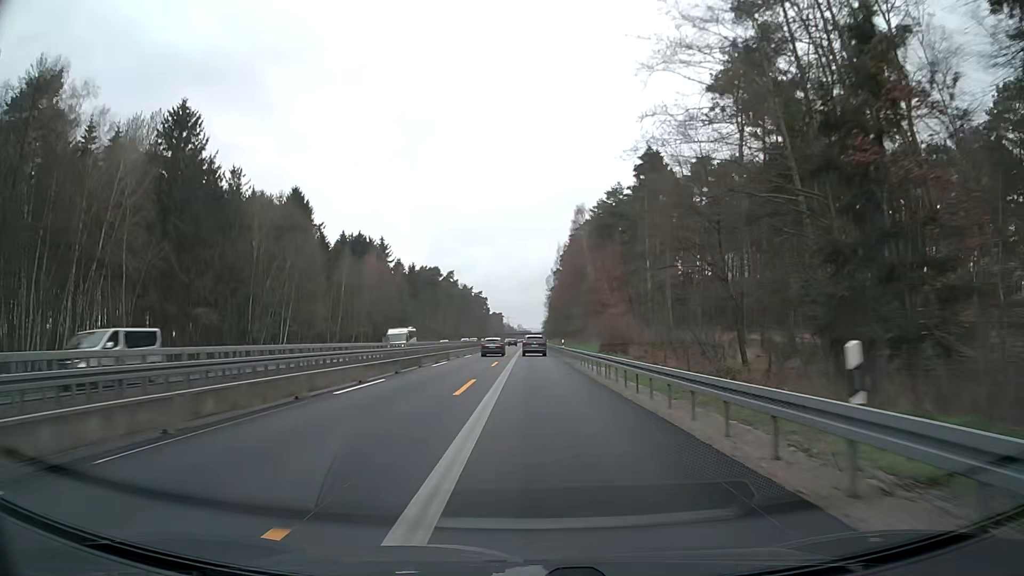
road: motorway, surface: asphalt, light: Day
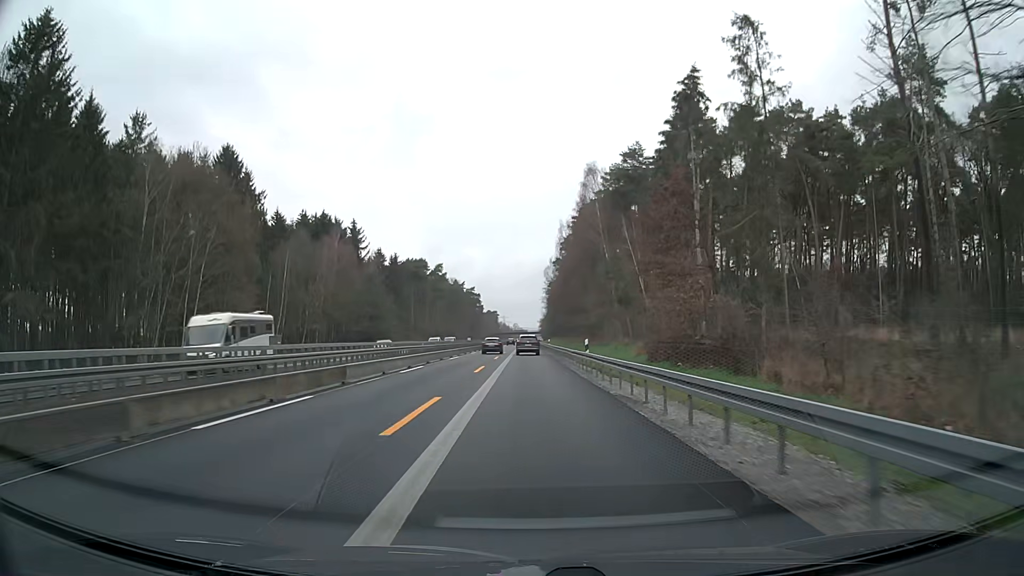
(+0.1, +25.1) m; 0°
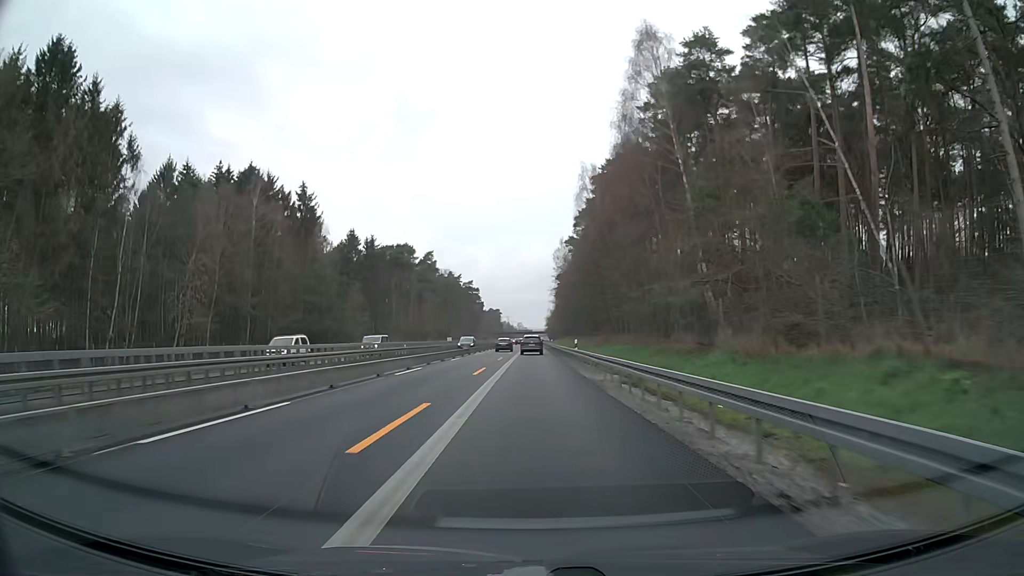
(0.0, +37.6) m; 0°
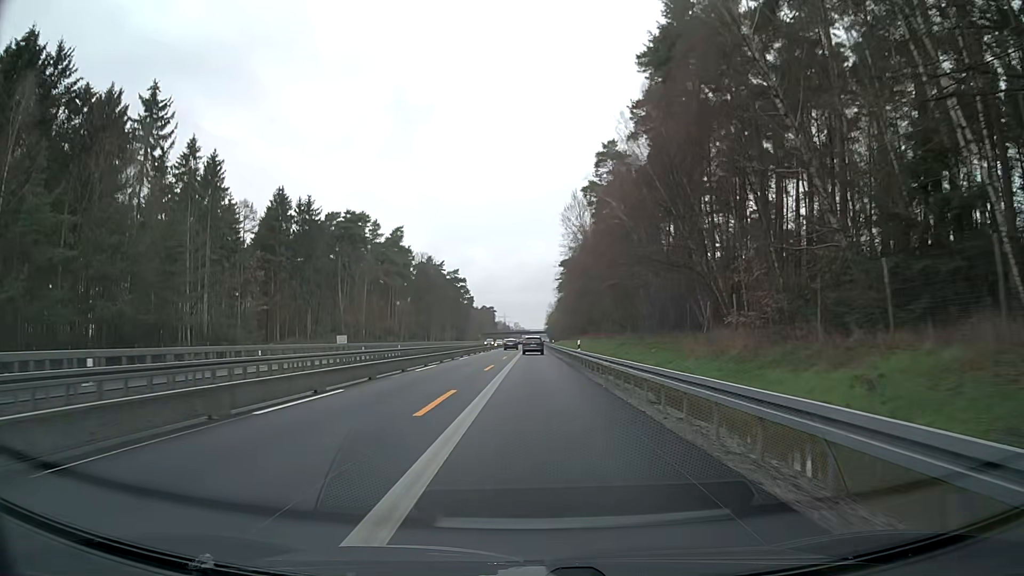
(0.0, +50.1) m; 0°
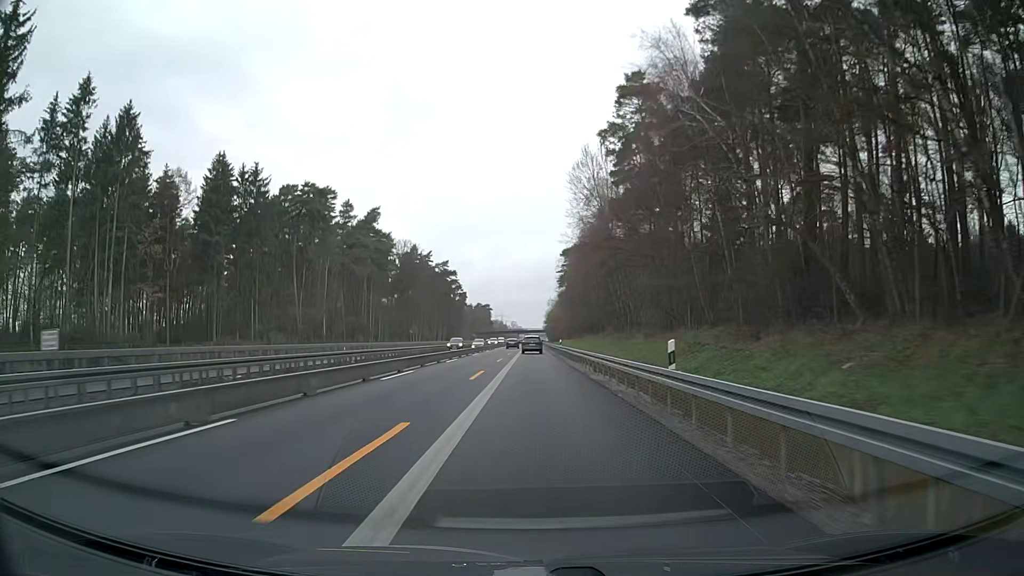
(+0.3, +25.0) m; +1°
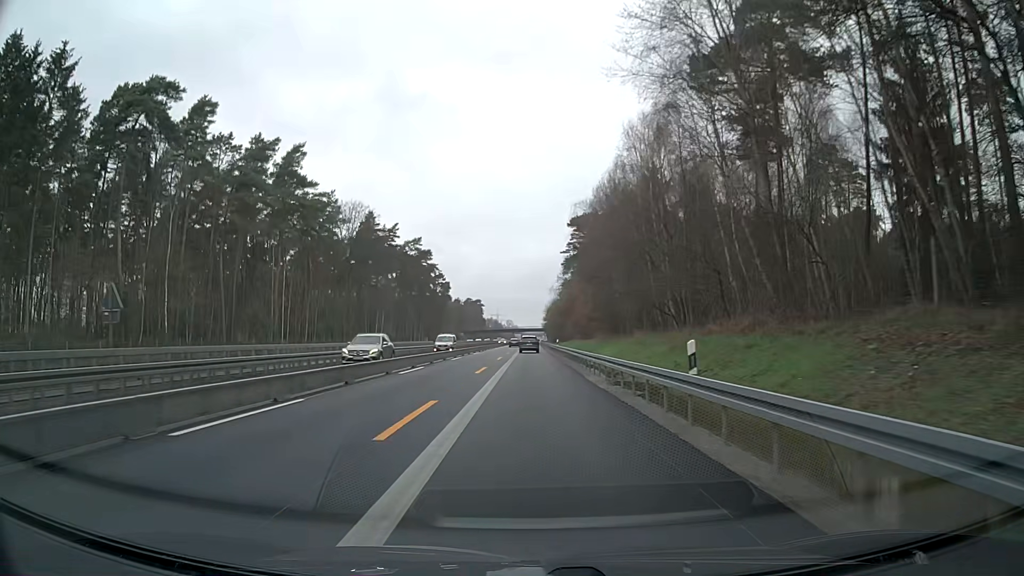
(+0.4, +50.1) m; 0°
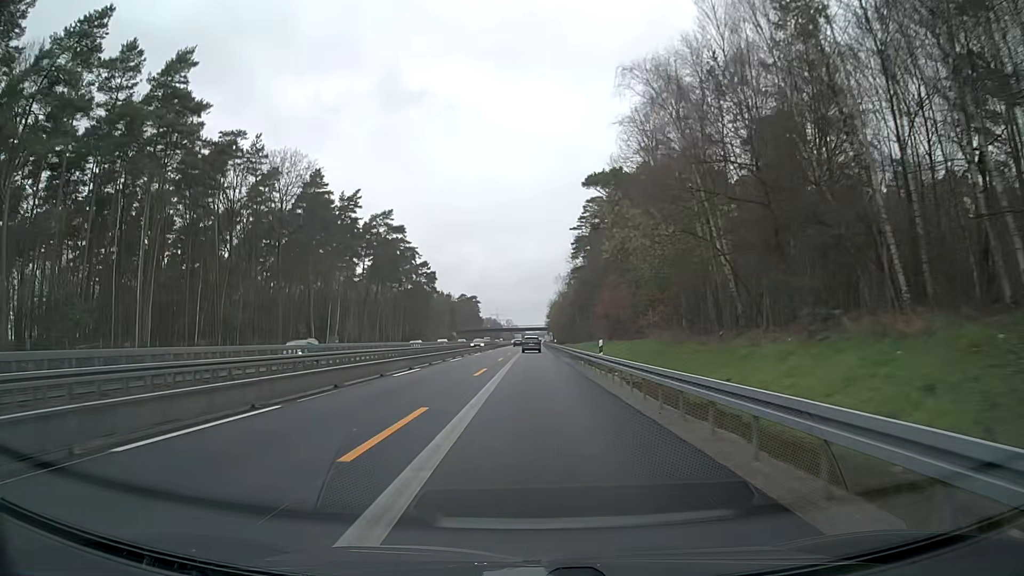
(0.0, +37.6) m; 0°
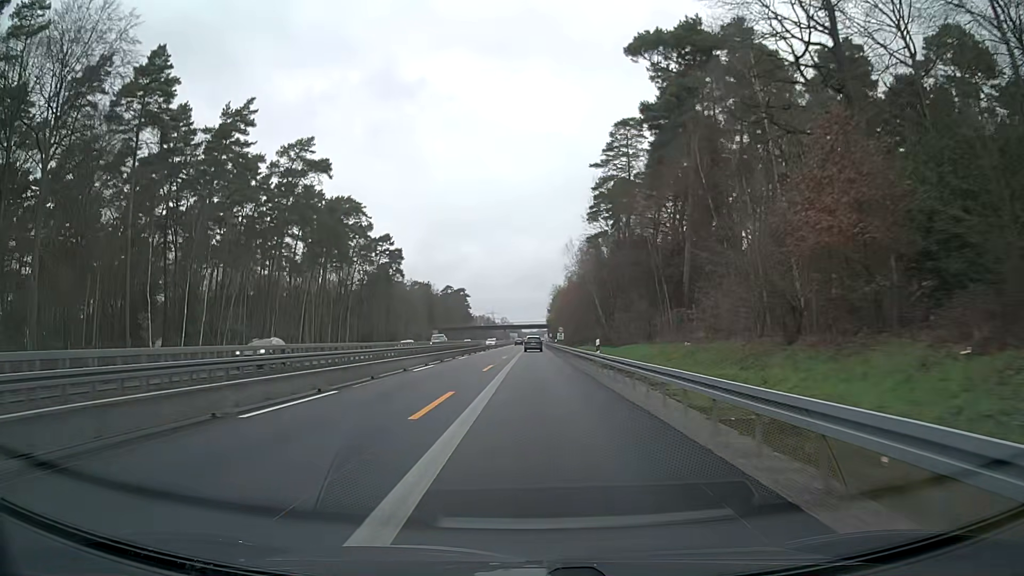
(0.0, +50.0) m; +1°
(0, +10) (0, +20) (0, +30) (0, +40) (0, +50) (0, +60) (0, +70) (0, +80) (0, +90) (0, +100) m
